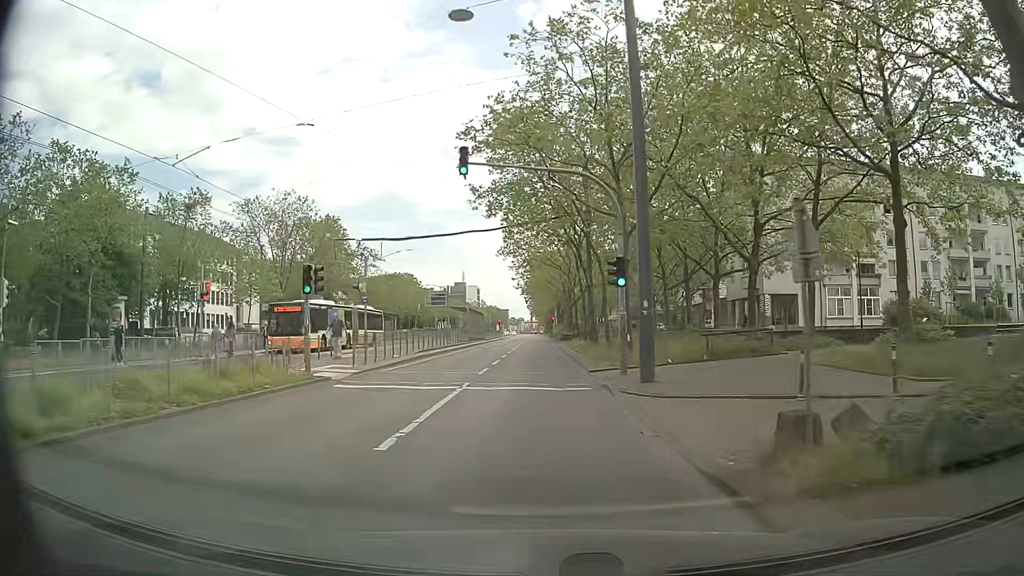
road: primary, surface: asphalt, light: Day
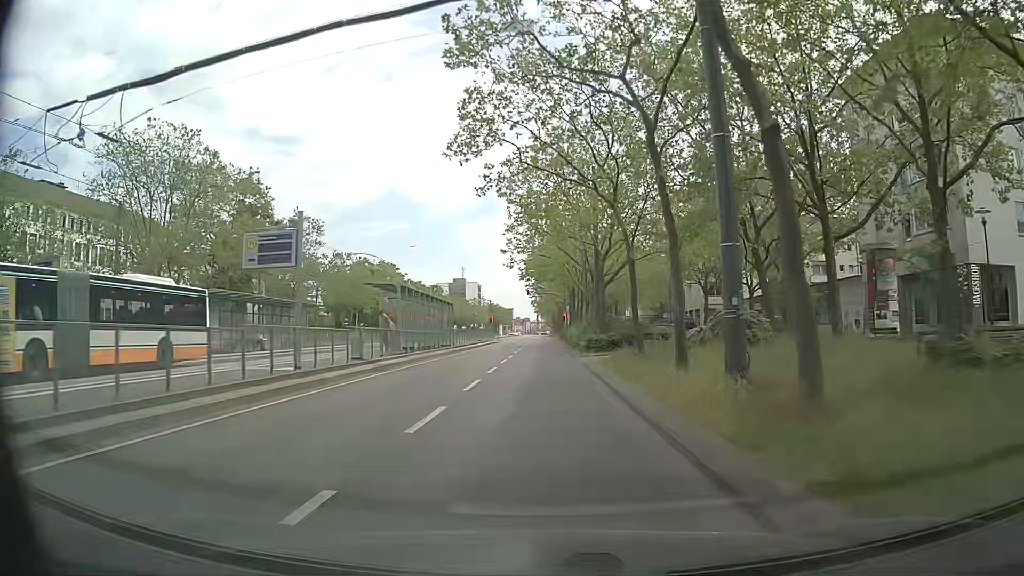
(-0.4, +30.2) m; 0°
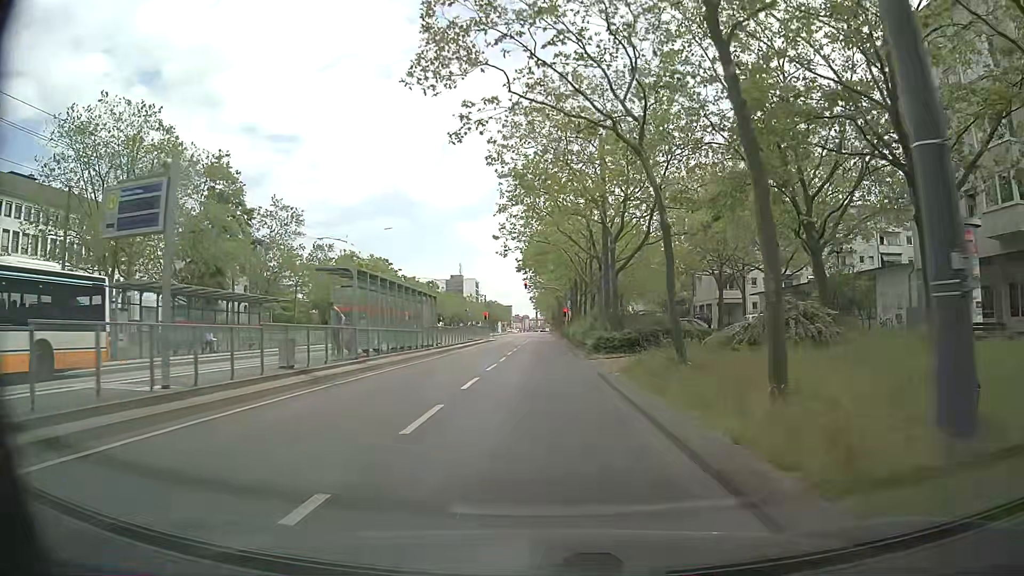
(-0.1, +6.5) m; -1°
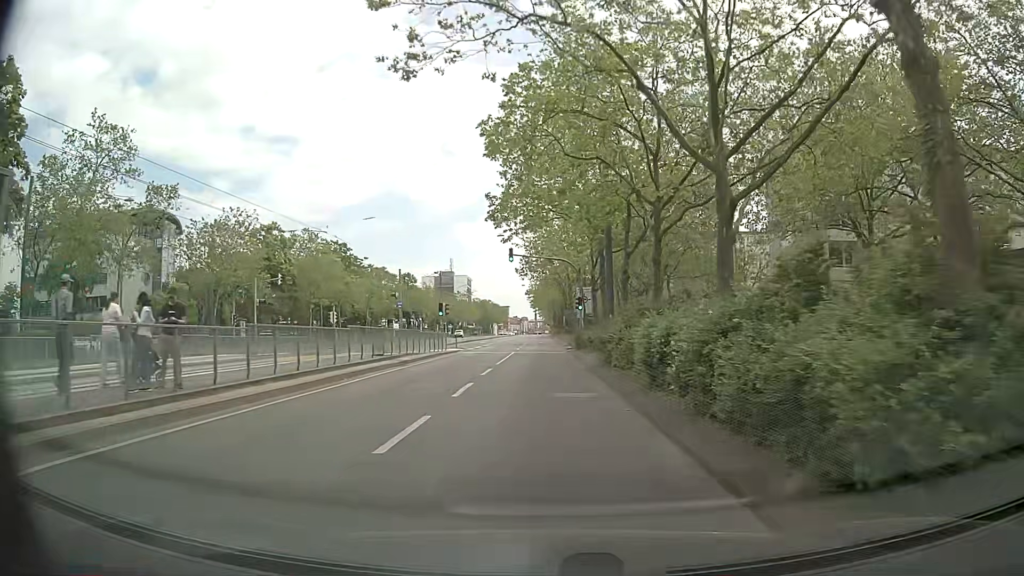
(-0.1, +32.6) m; 0°
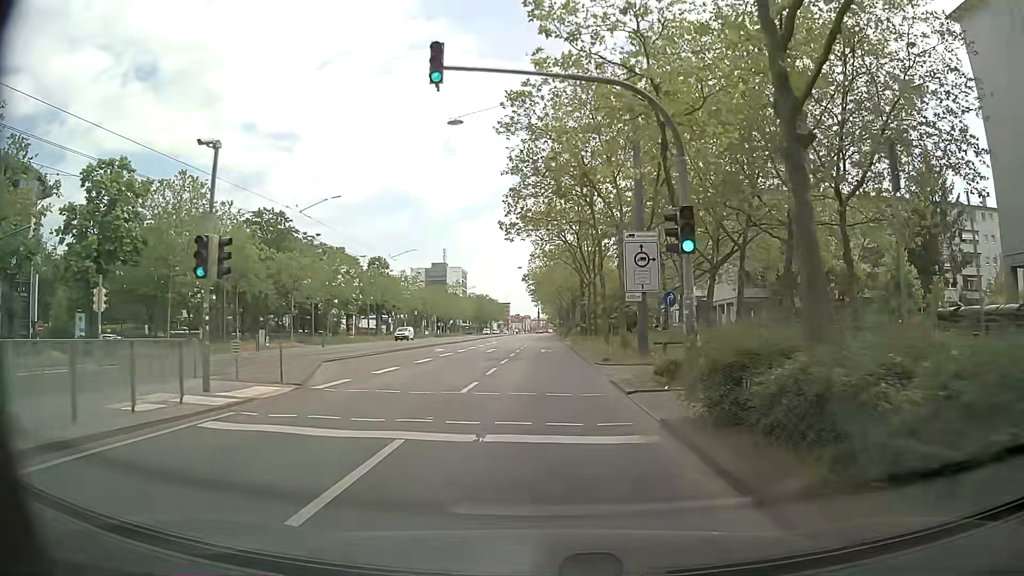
(0.0, +31.6) m; 0°
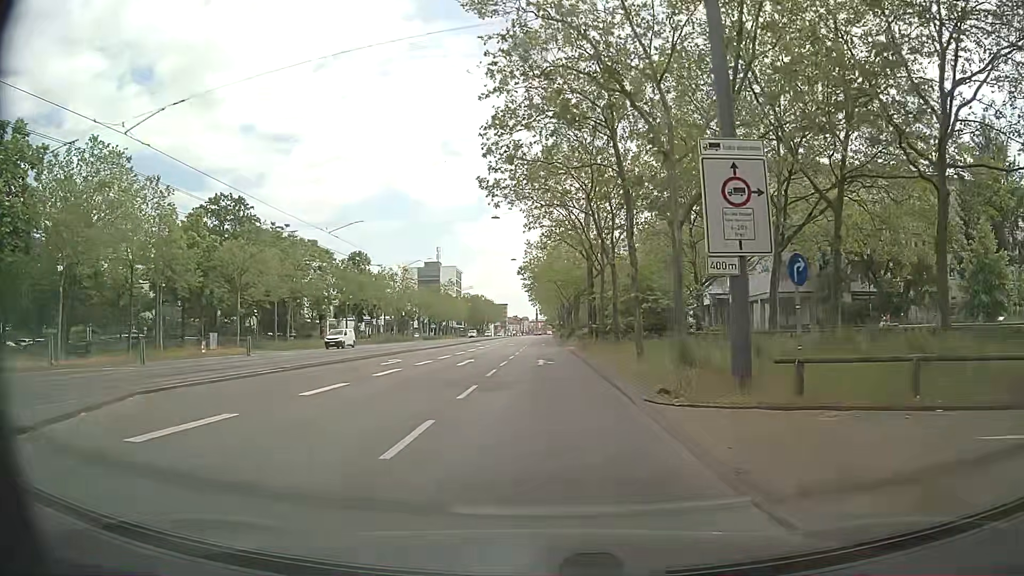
(0.0, +12.6) m; 0°
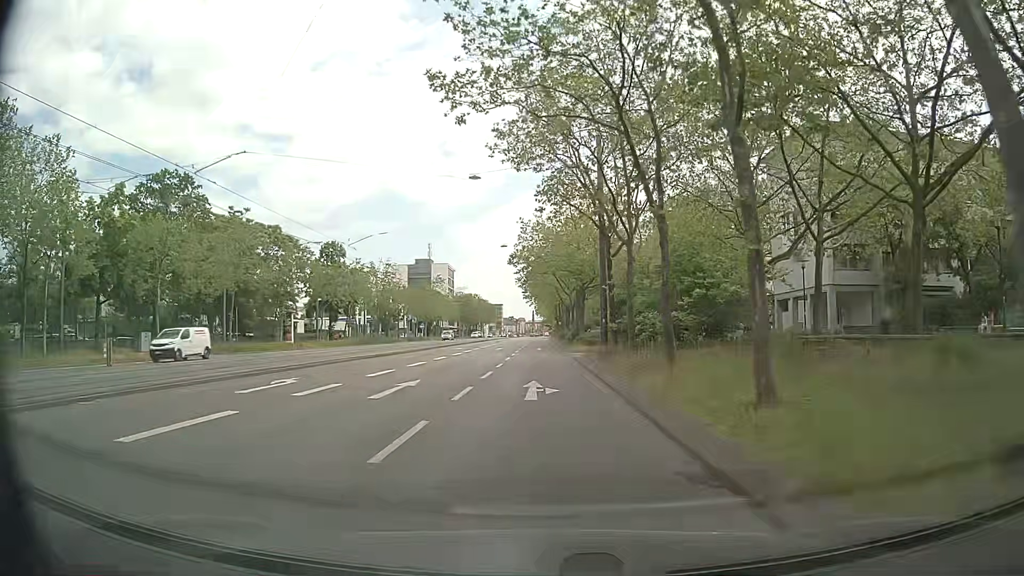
(-0.1, +12.8) m; 0°
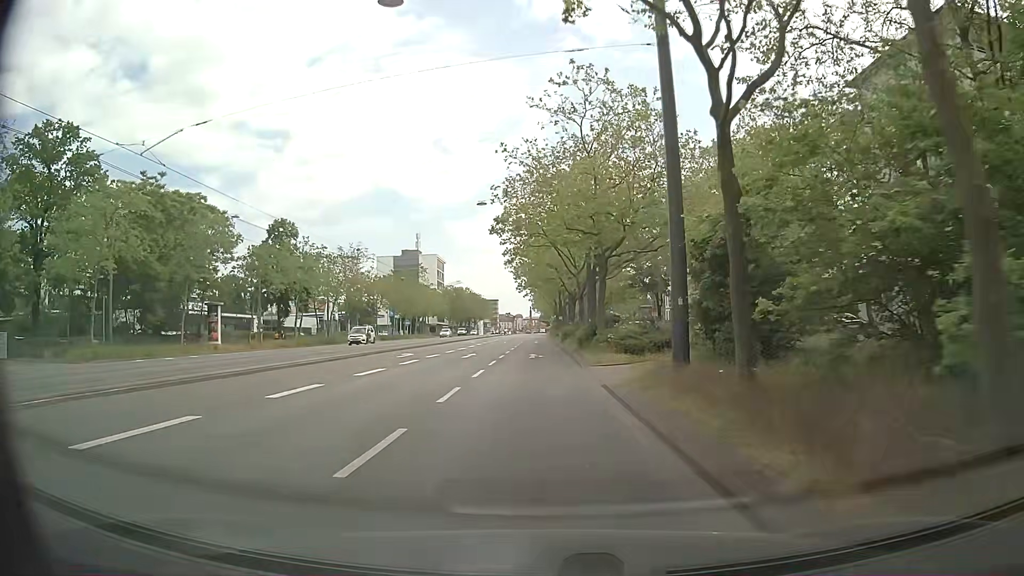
(0.0, +19.6) m; 0°
(0, +10) (0, +20) (0, +30) (0, +40) (0, +50) (0, +60) (0, +70) (0, +80) (0, +90) (0, +100) m
